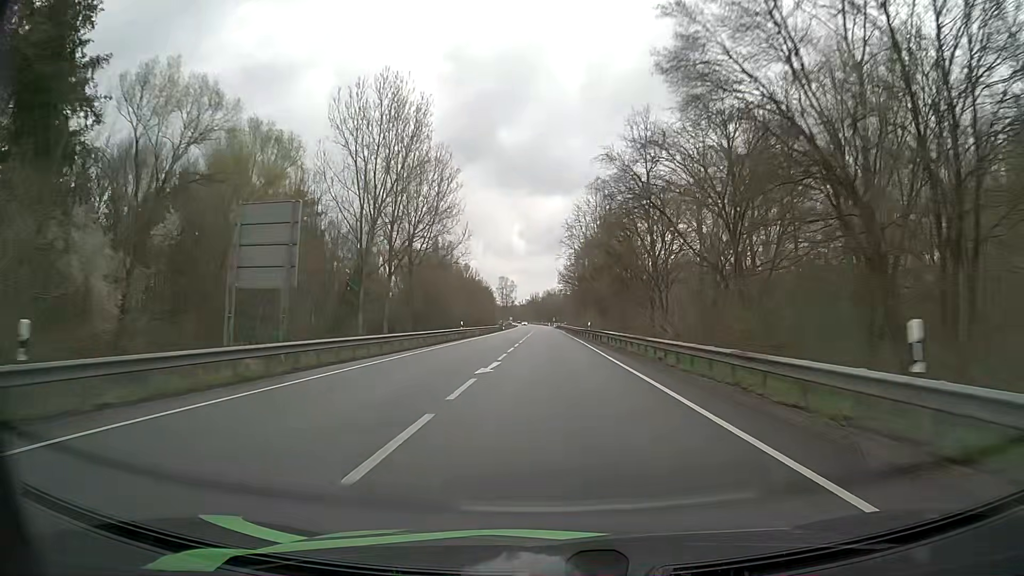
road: primary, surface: asphalt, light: Day
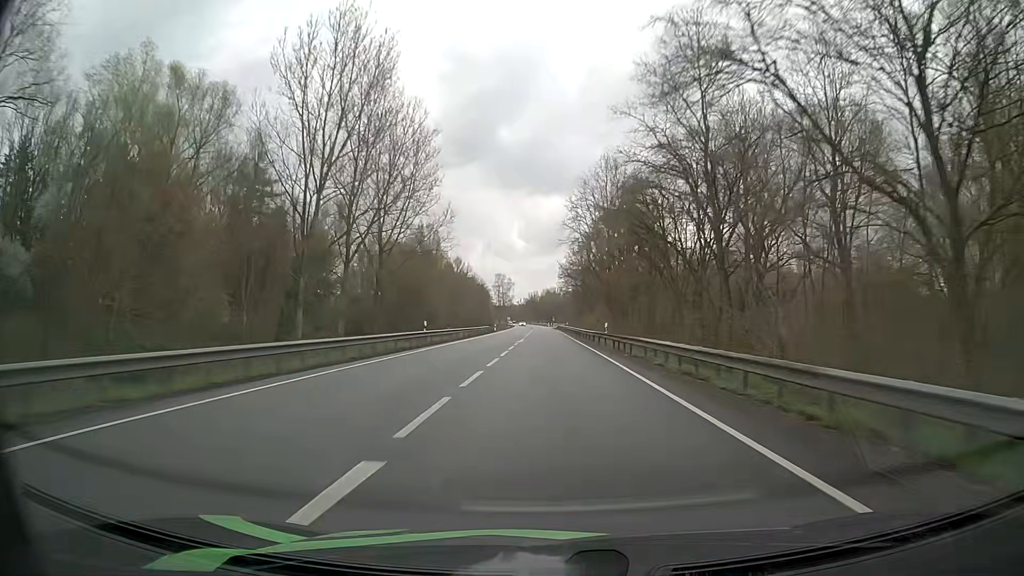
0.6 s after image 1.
(-0.1, +15.8) m; 0°
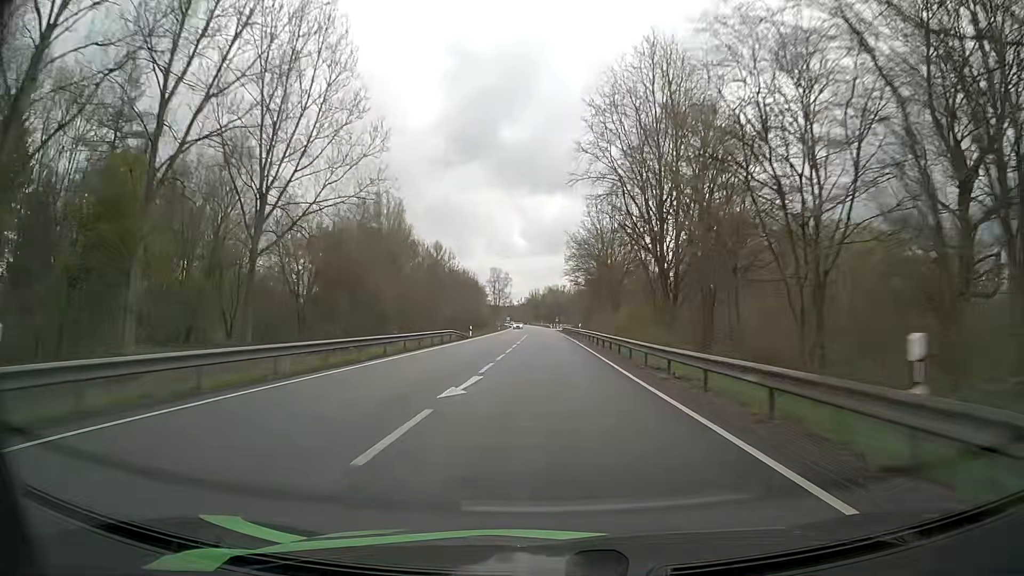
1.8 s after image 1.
(0.0, +31.6) m; 0°
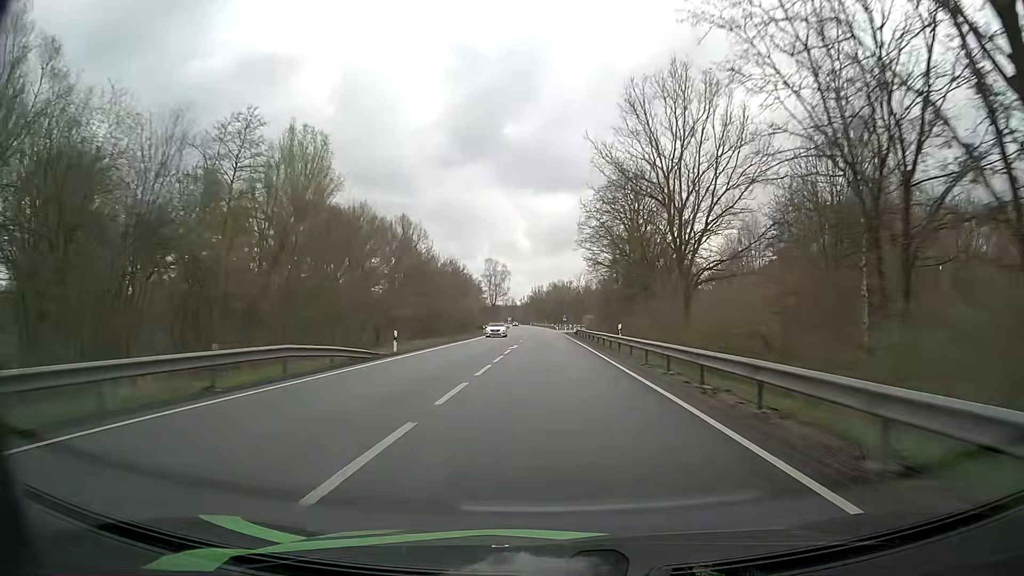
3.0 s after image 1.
(0.0, +31.6) m; 0°
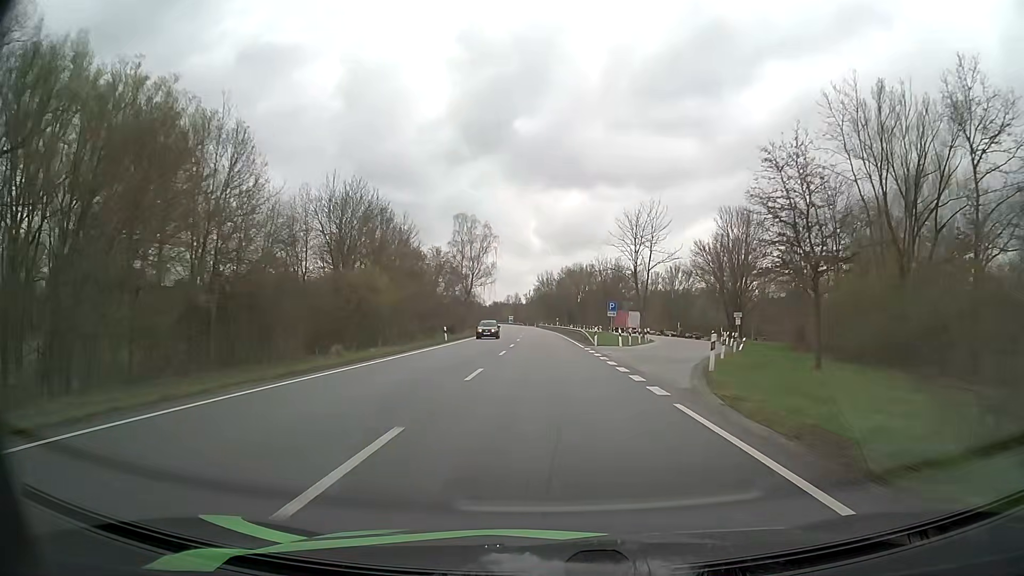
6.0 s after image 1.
(-1.1, +79.0) m; -1°
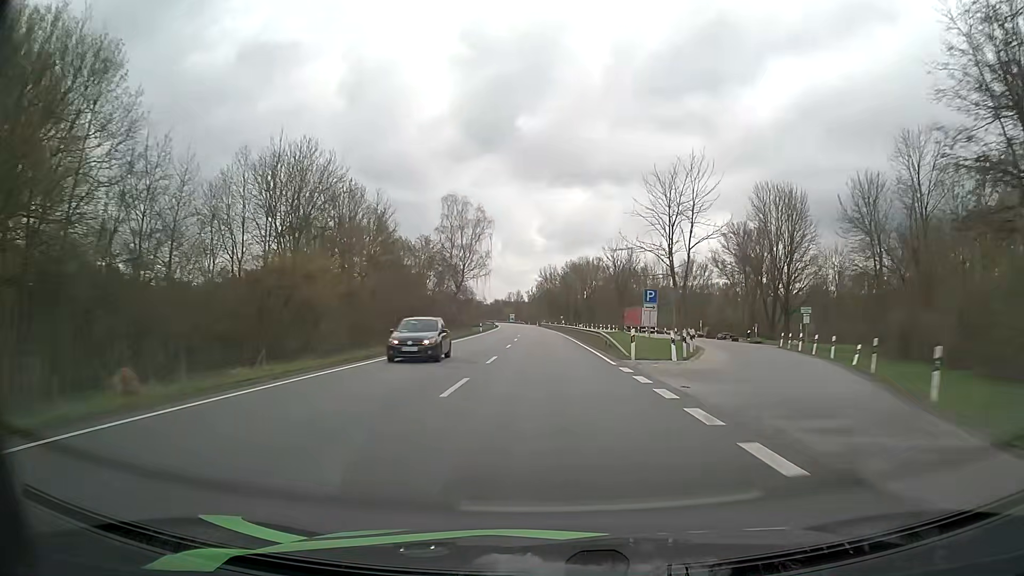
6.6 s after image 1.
(-0.1, +15.8) m; 0°
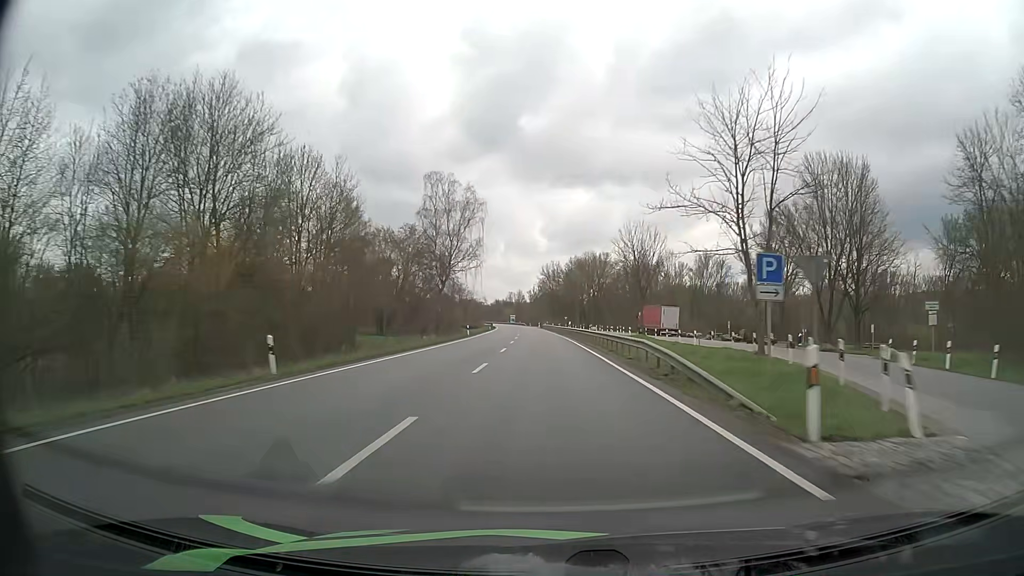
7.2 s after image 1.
(0.0, +15.8) m; 0°
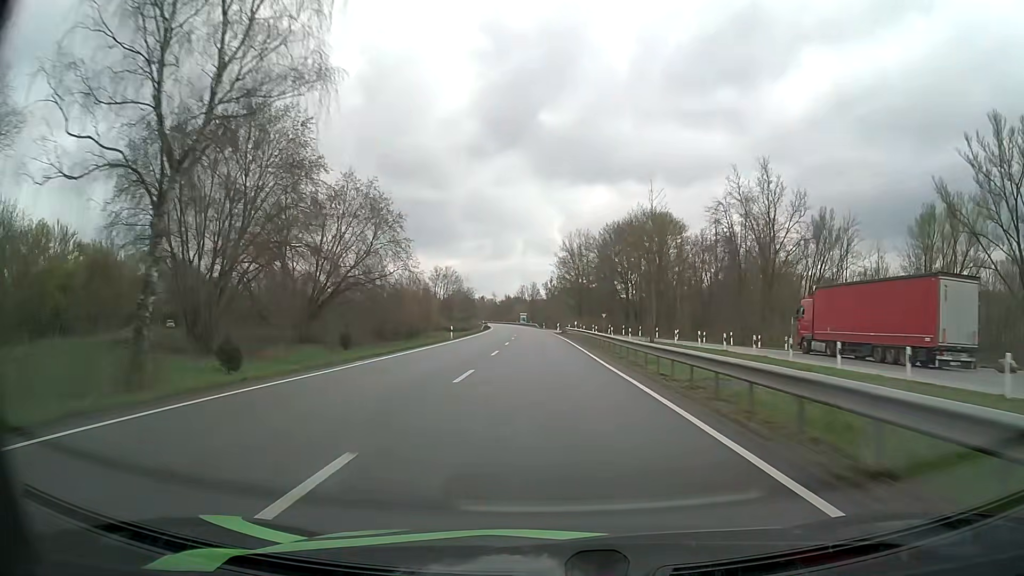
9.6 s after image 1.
(-0.9, +63.2) m; -2°
(0, +10) (0, +20) (0, +30) (0, +40) (0, +50) (-1, +60) (-1, +70) (-2, +80) (-2, +90) (-3, +100) m
